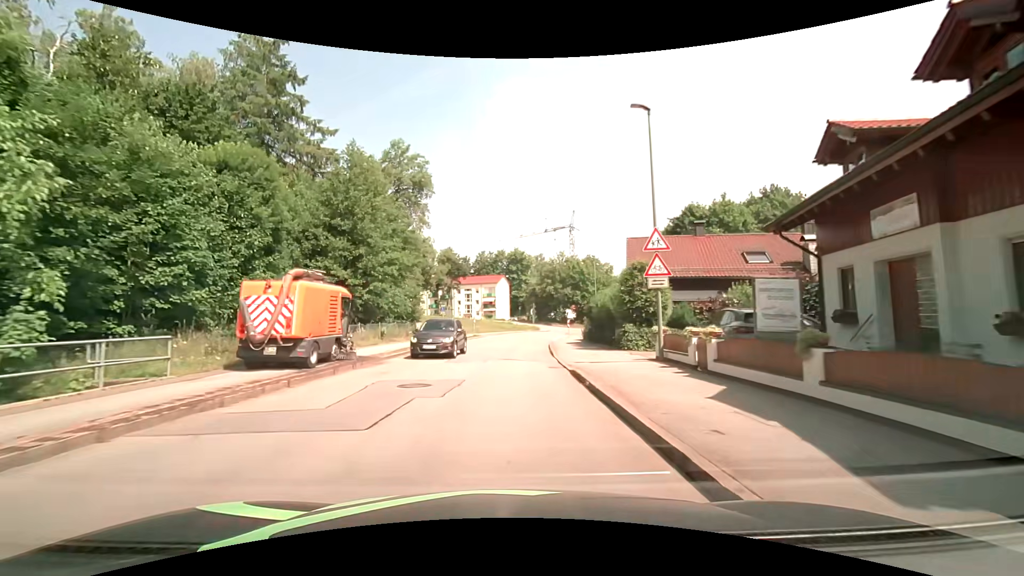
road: unclassified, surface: asphalt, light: Day
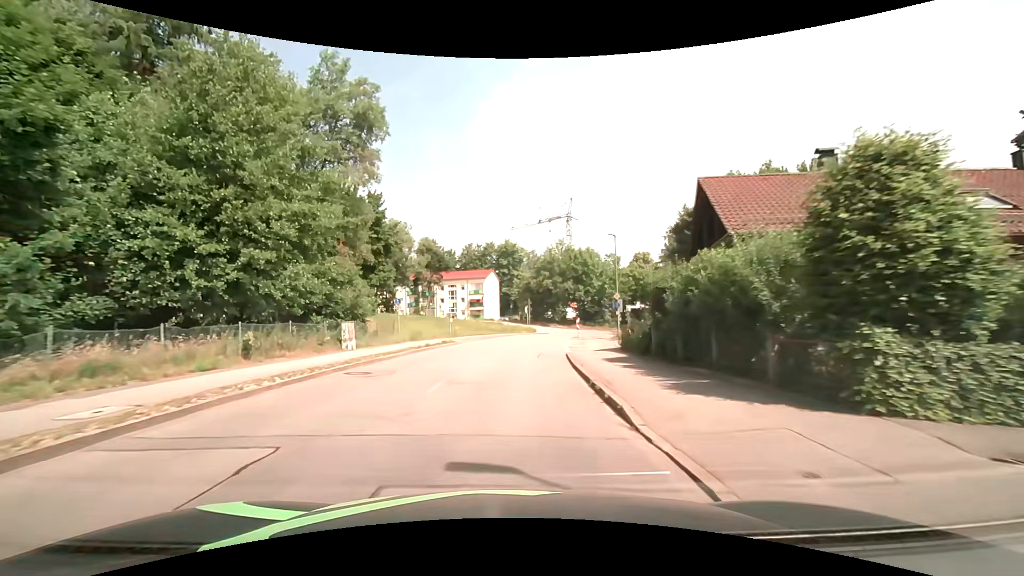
(+0.3, +15.0) m; +1°
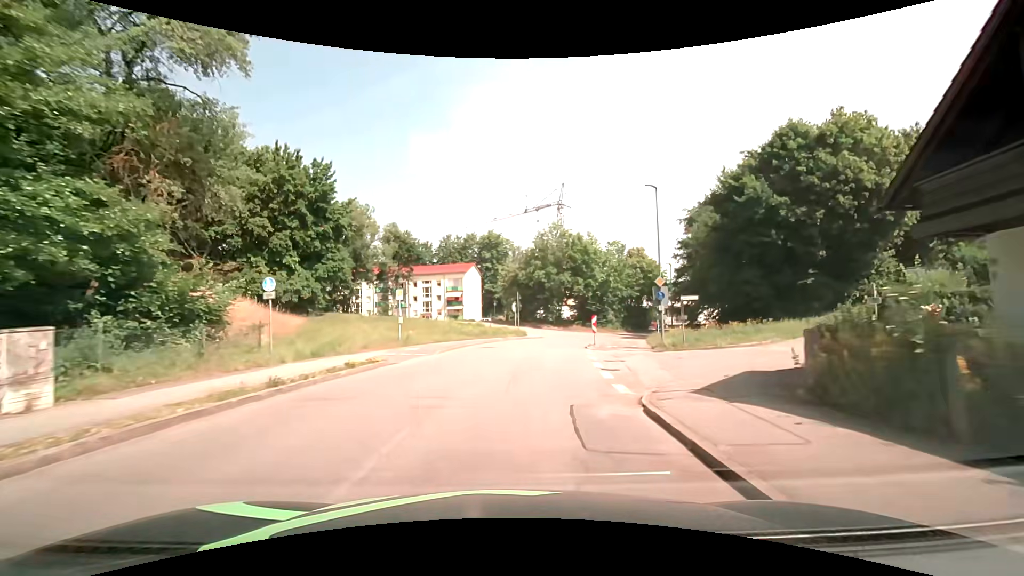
(+0.2, +14.7) m; +2°
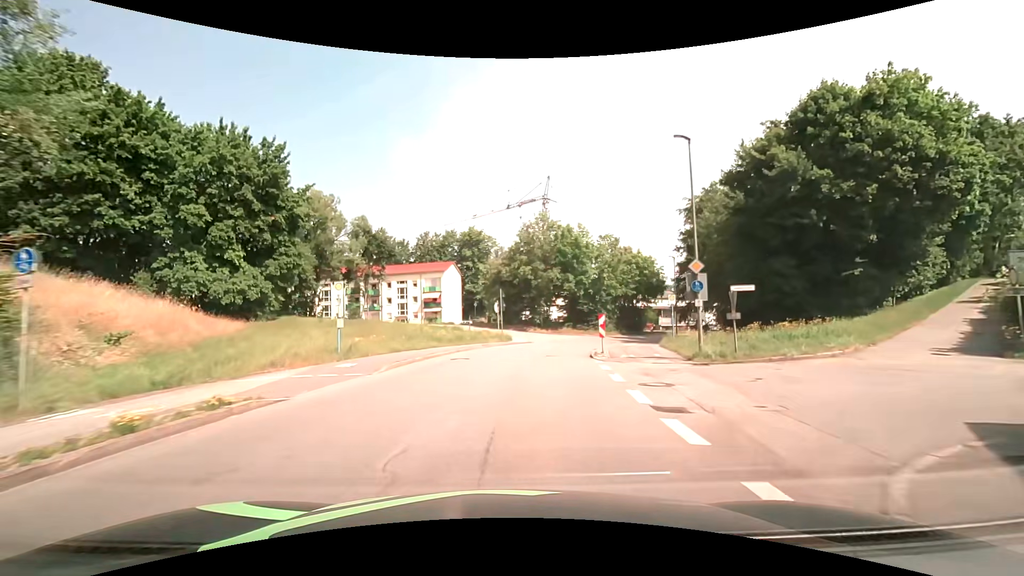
(+0.1, +7.1) m; +3°
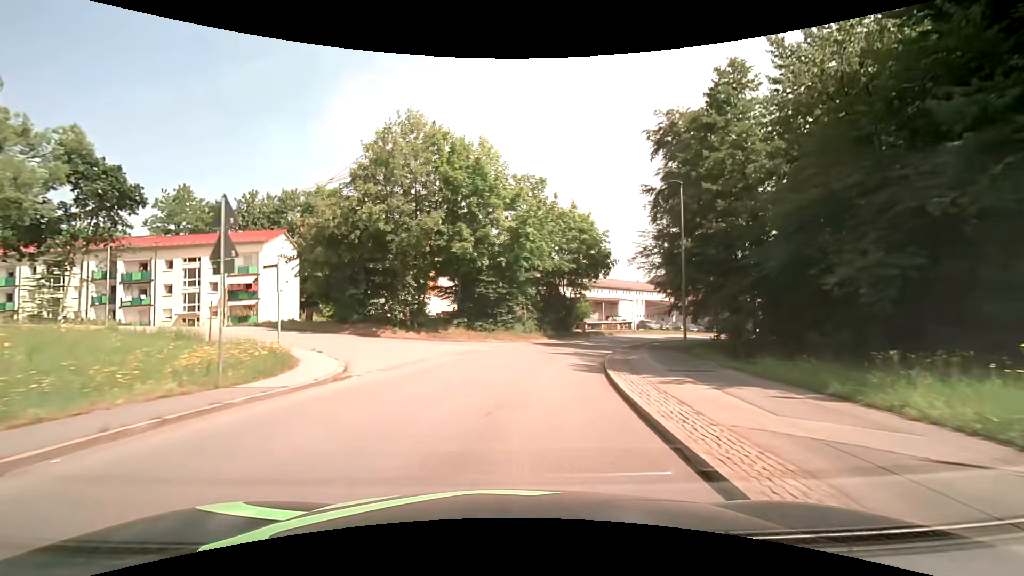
(+2.6, +27.5) m; +12°
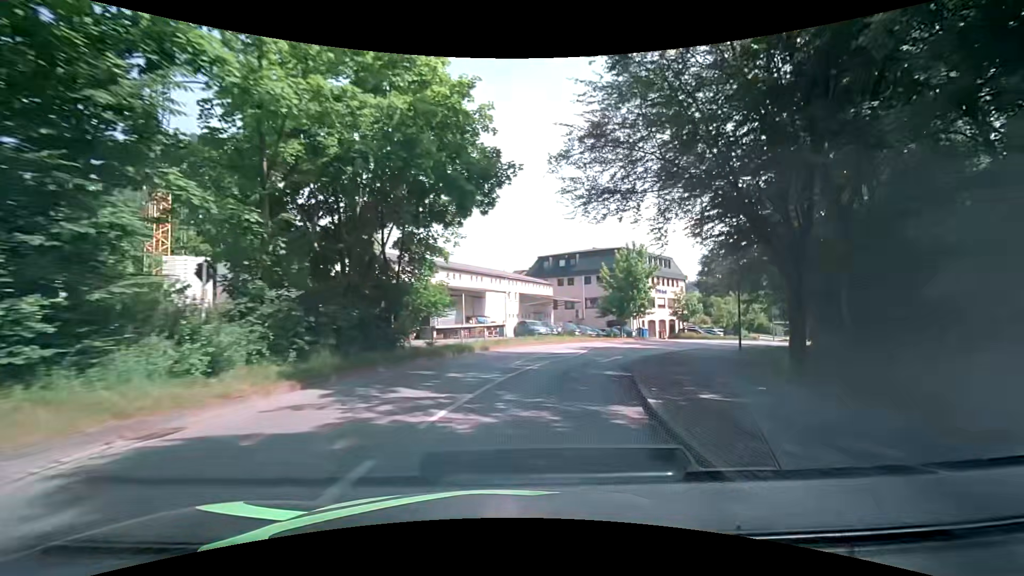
(+3.7, +26.6) m; +18°
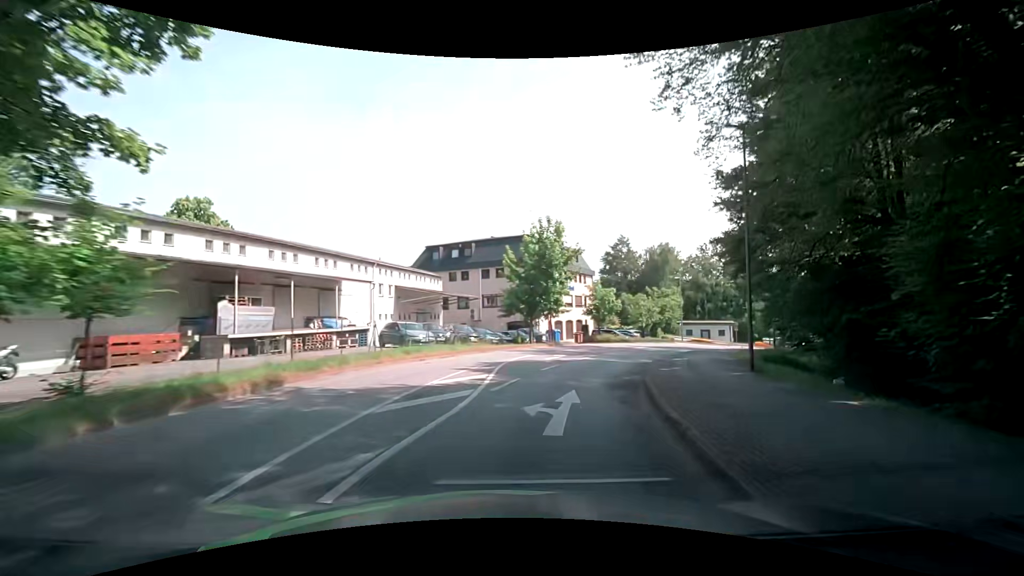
(+1.2, +13.3) m; +11°
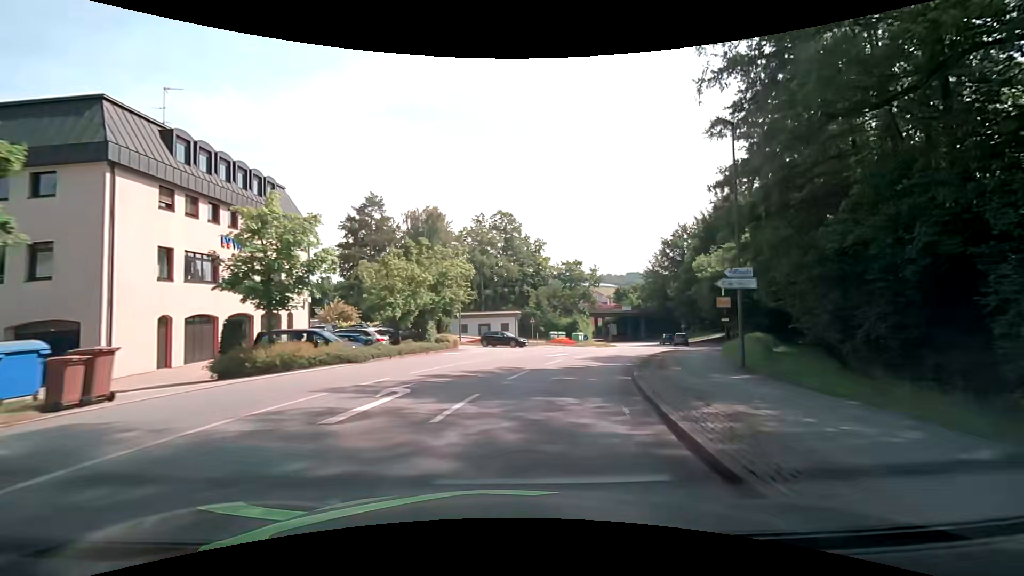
(+8.8, +32.0) m; +28°
(+1, +10) (+3, +20) (+6, +29) (+10, +38) (+15, +47) (+19, +56) (+22, +66) (+24, +76) (+25, +86) (+25, +95) m
